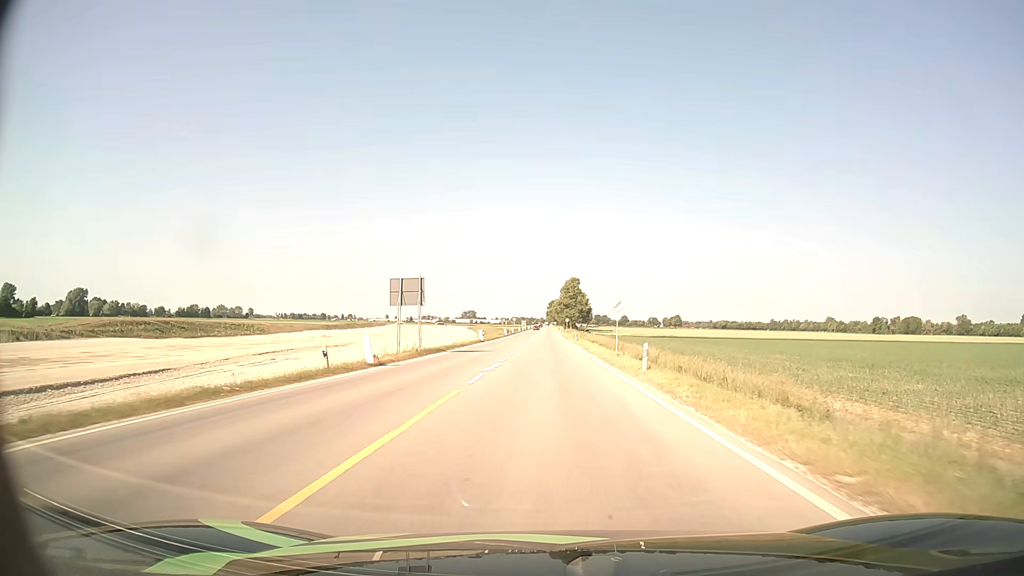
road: unclassified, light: Day
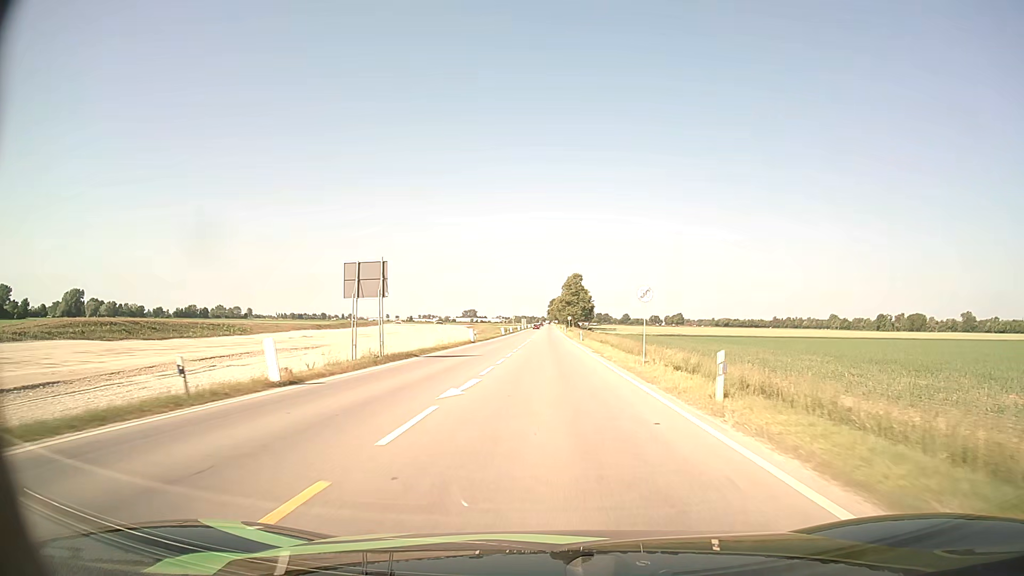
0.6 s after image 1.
(0.0, +9.3) m; 0°
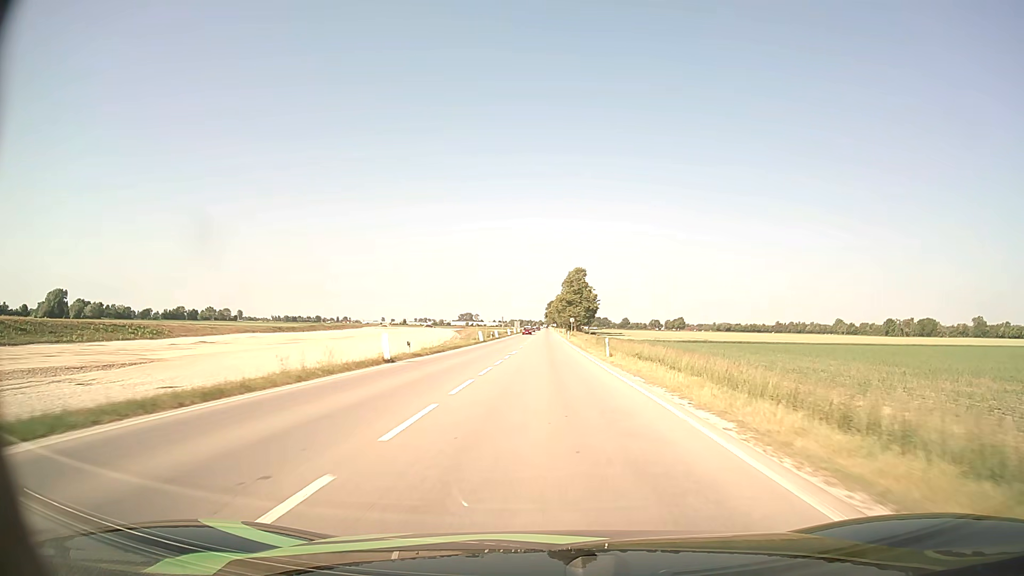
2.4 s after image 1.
(+0.1, +29.9) m; 0°
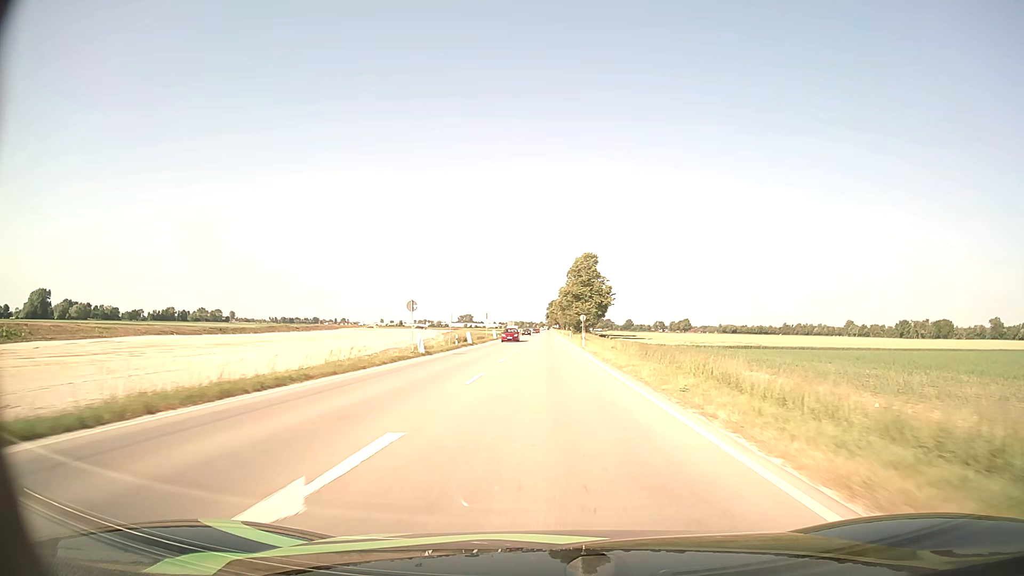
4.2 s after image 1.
(0.0, +34.2) m; 0°
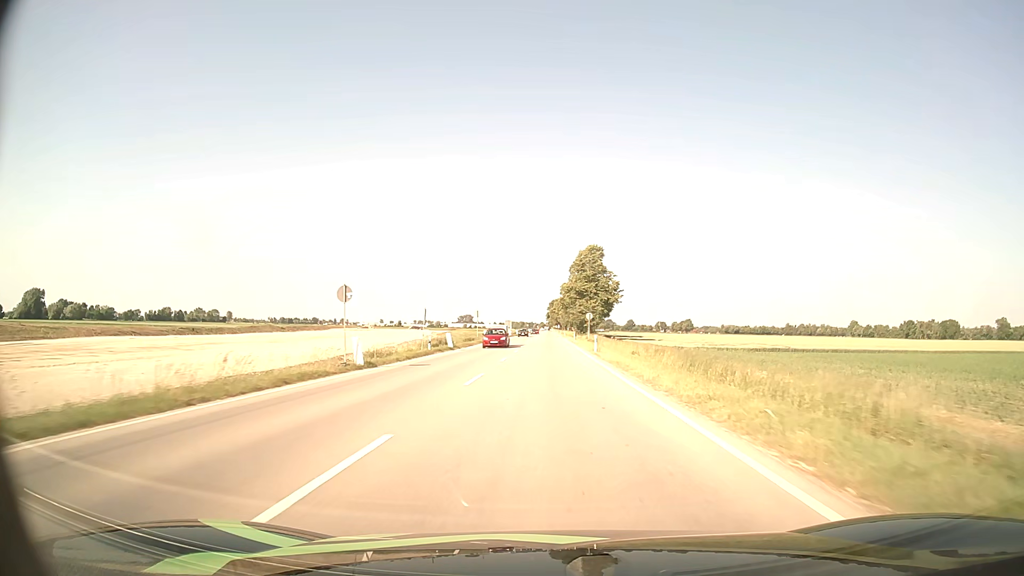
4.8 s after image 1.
(0.0, +12.4) m; 0°
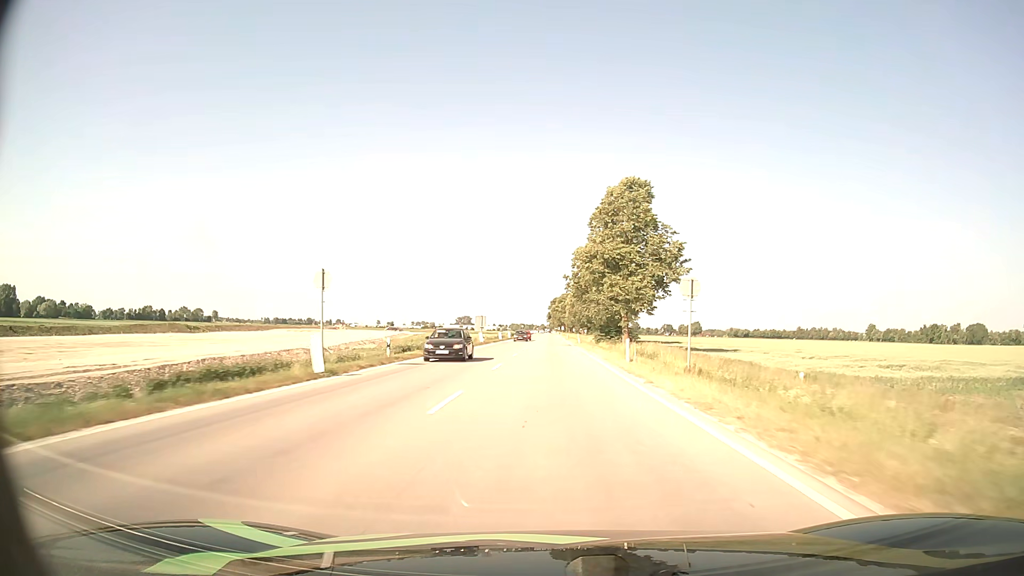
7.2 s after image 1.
(0.0, +53.9) m; 0°
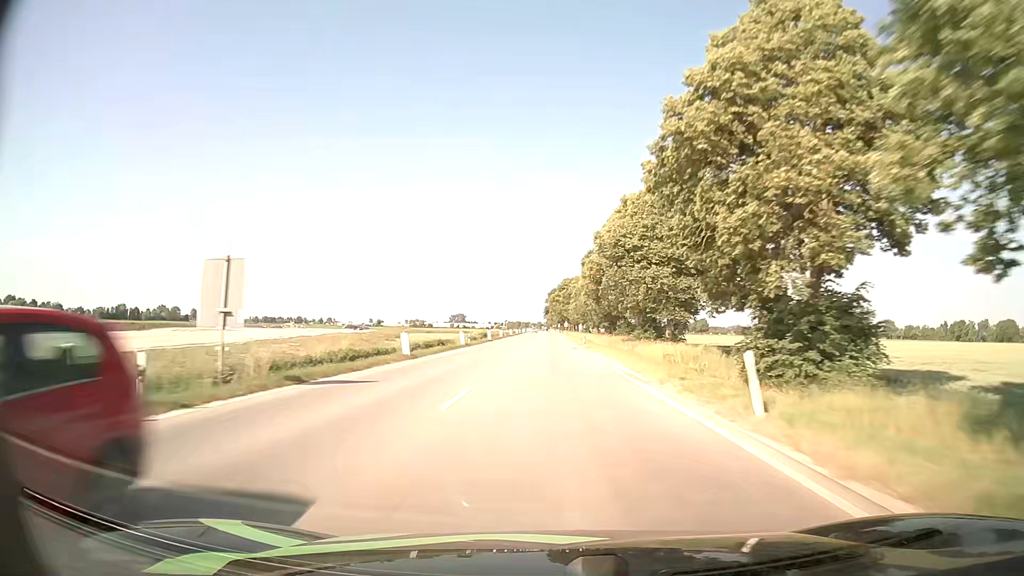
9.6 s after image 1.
(-0.1, +59.6) m; 0°
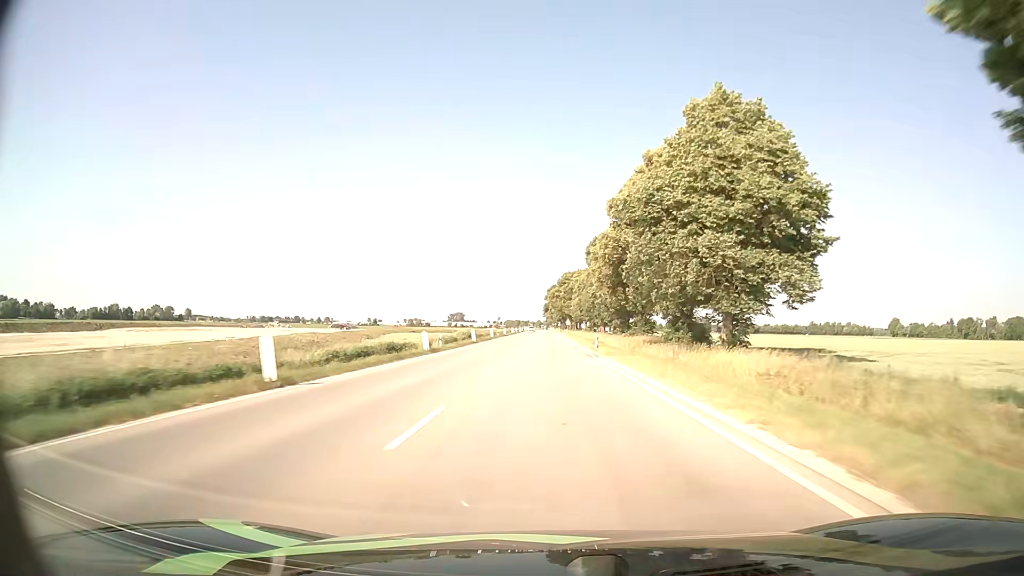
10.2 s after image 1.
(+0.1, +15.7) m; 0°
(0, +10) (0, +20) (0, +30) (0, +40) (0, +50) (0, +60) (0, +70) (0, +80) (0, +90) (0, +100) m
